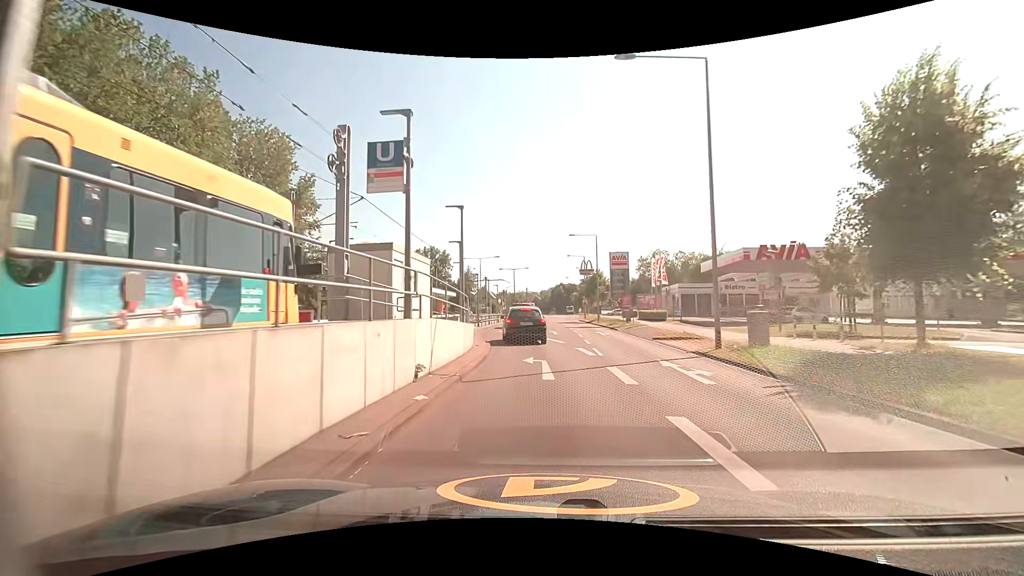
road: secondary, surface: asphalt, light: Day
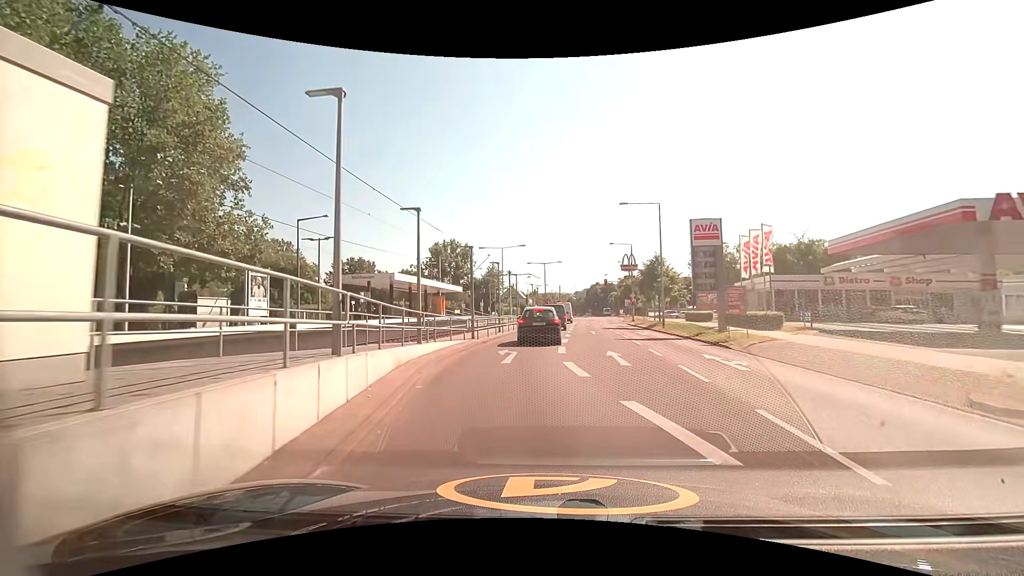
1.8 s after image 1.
(+0.1, +16.8) m; -2°
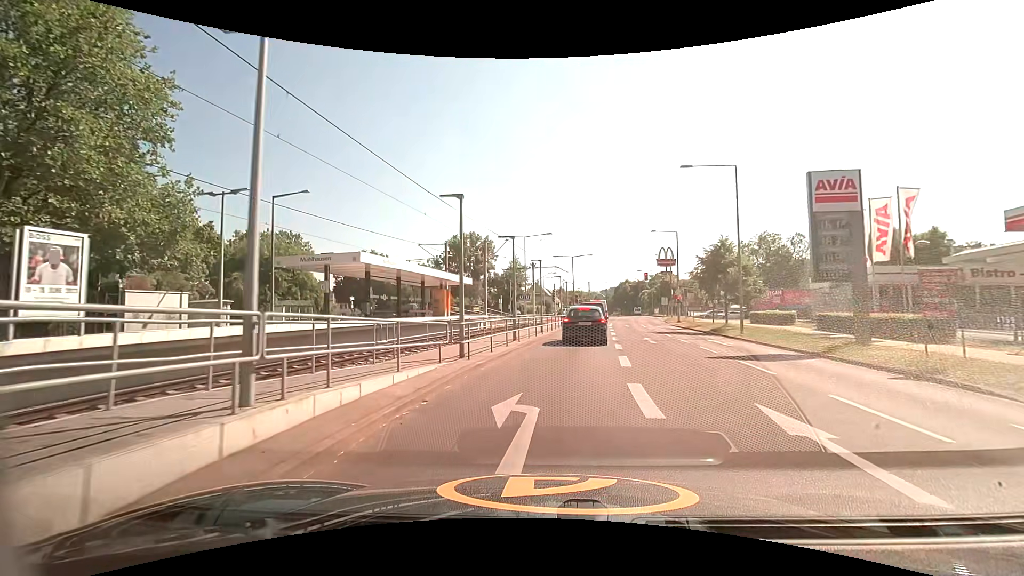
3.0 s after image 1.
(-0.4, +9.7) m; -4°
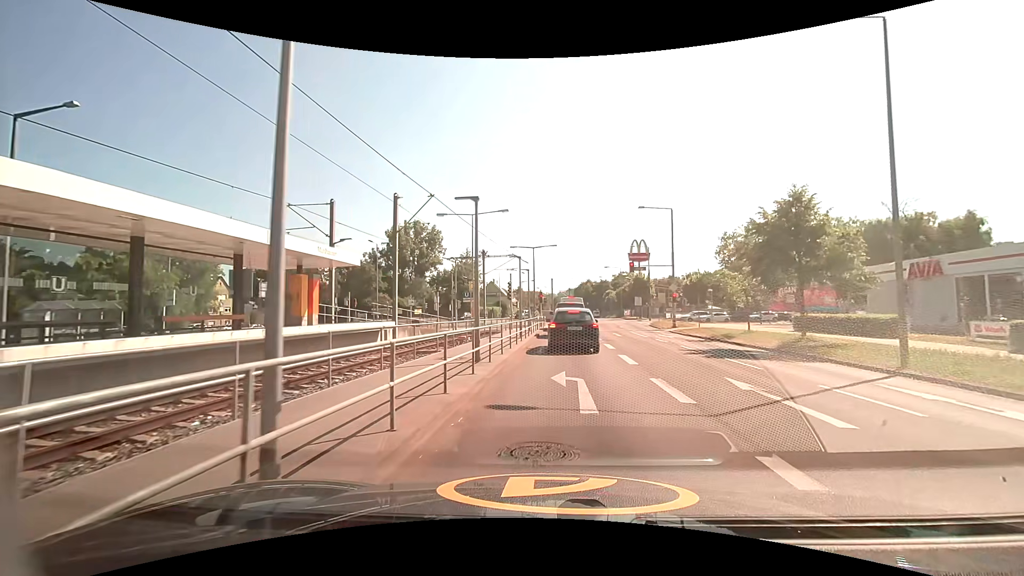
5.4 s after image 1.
(+0.5, +16.0) m; +5°
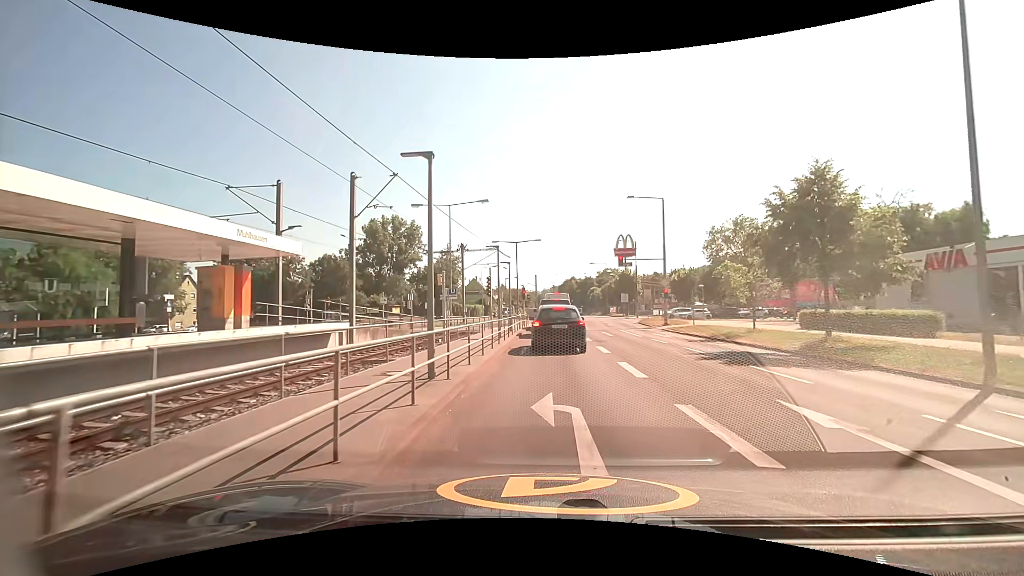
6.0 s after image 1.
(+0.1, +3.3) m; +2°
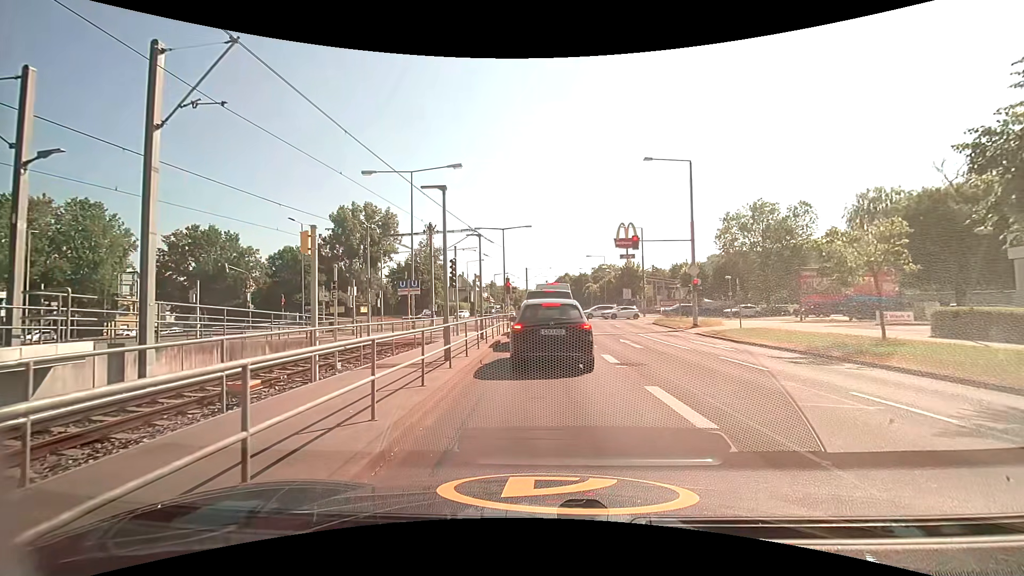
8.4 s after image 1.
(+0.2, +10.4) m; +1°
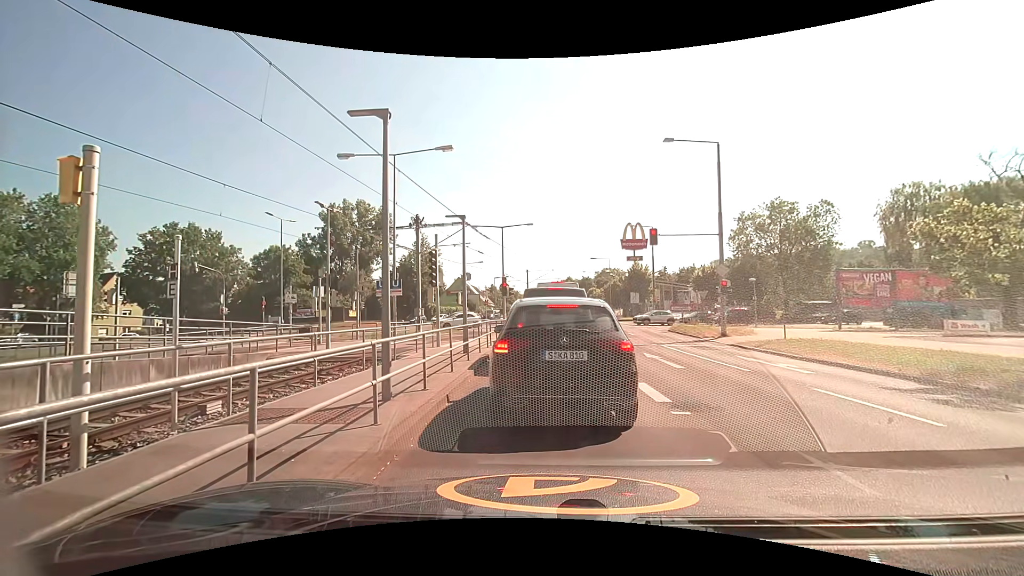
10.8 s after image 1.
(-0.1, +4.5) m; -1°
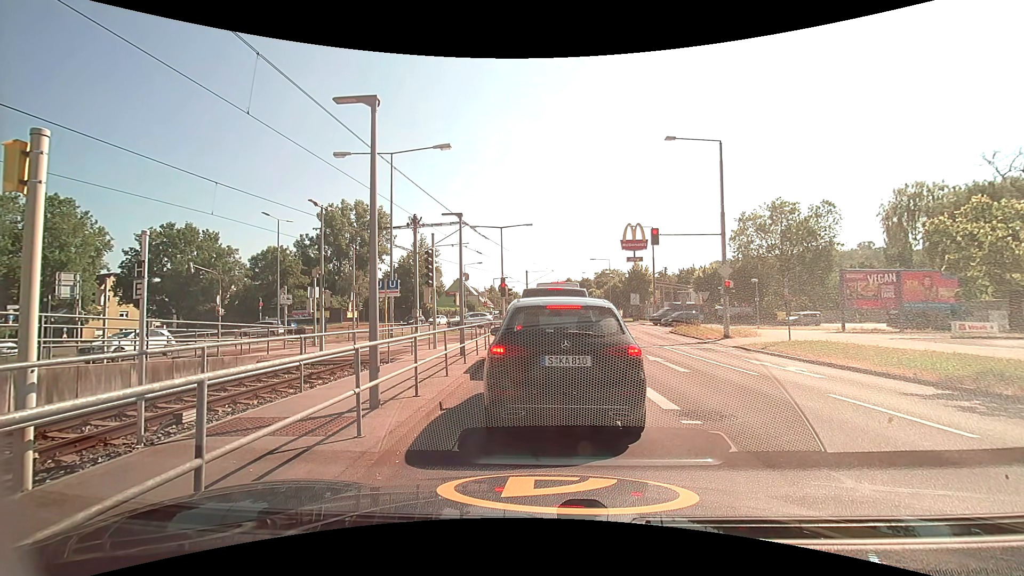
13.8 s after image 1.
(0.0, +0.5) m; 0°
(0, +10) (0, +20) (+1, +30) (-1, +40) (-8, +47) (-17, +52) (-26, +53) (-36, +53) (-46, +56) (-53, +62) m
